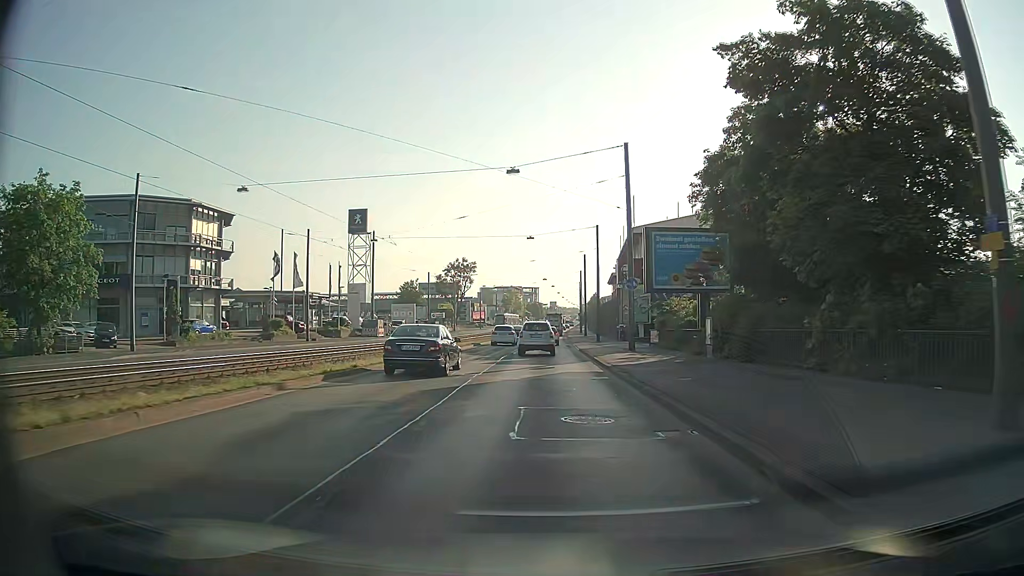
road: primary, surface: asphalt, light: Day
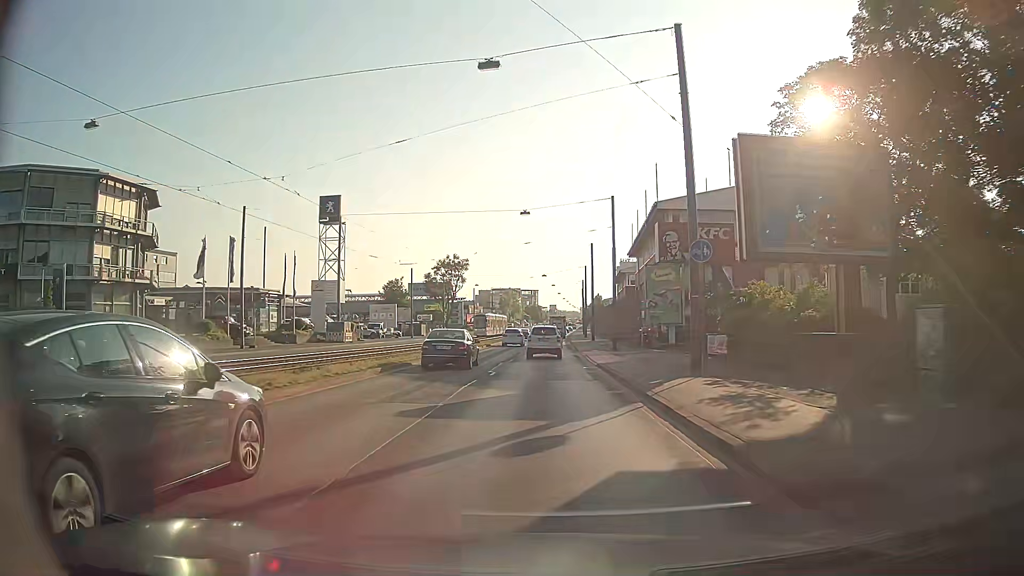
(+0.1, +14.8) m; -1°
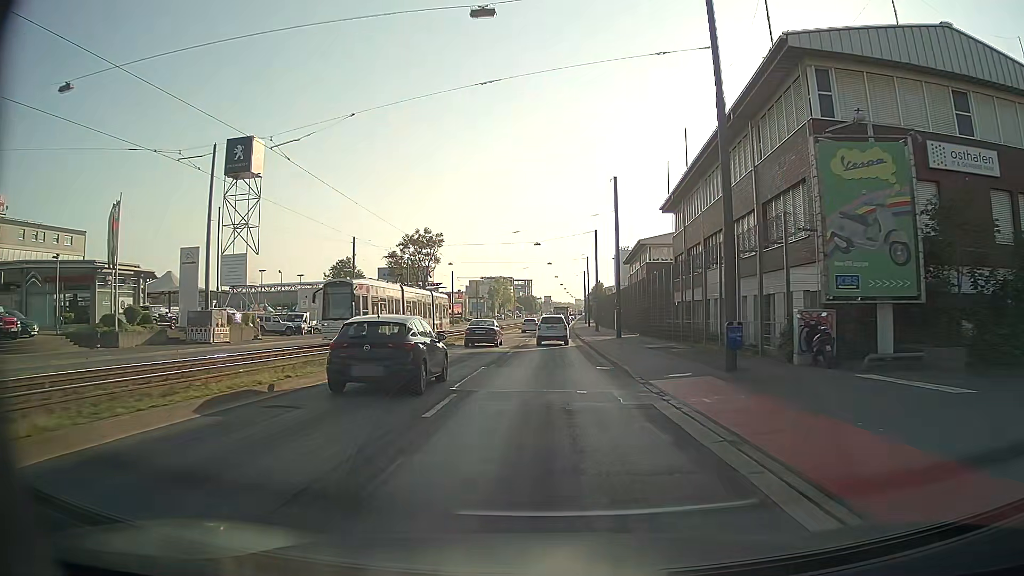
(+0.6, +29.6) m; +2°
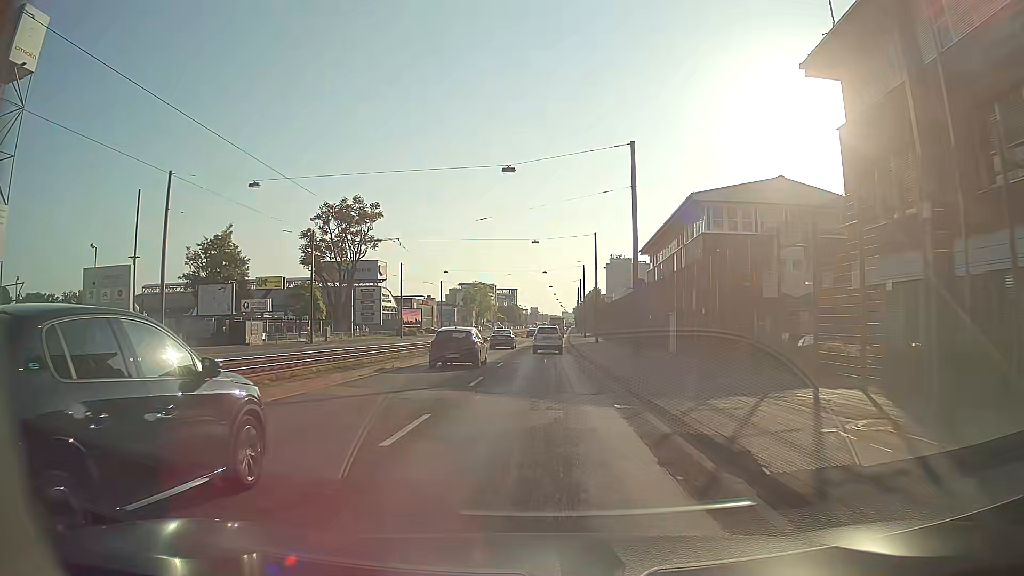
(+0.3, +37.9) m; +1°
(0, +10) (0, +20) (0, +30) (0, +40) (0, +50) (0, +60) (0, +70) (+1, +80) (+1, +90) (+1, +100) m
